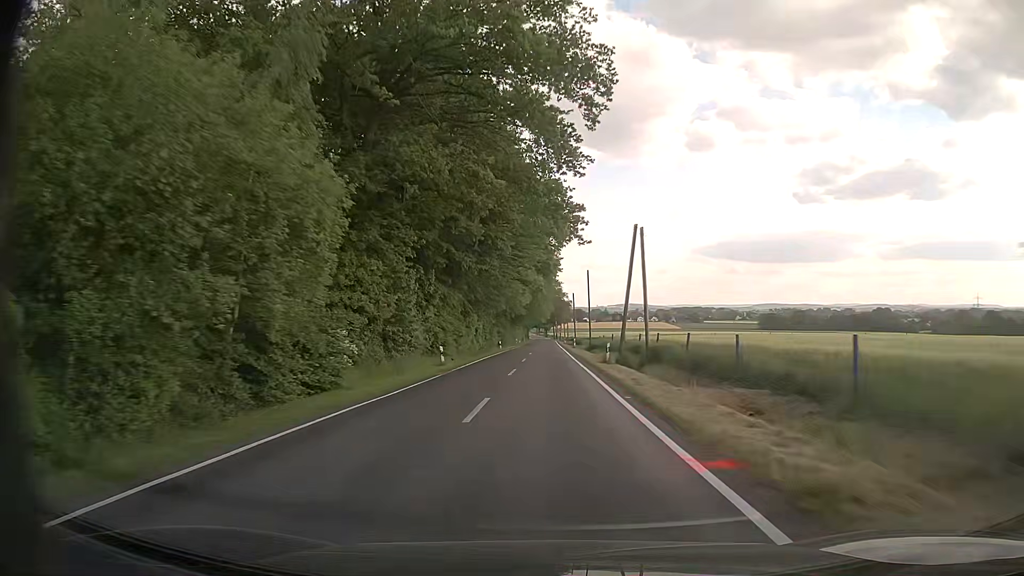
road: tertiary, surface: asphalt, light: Day
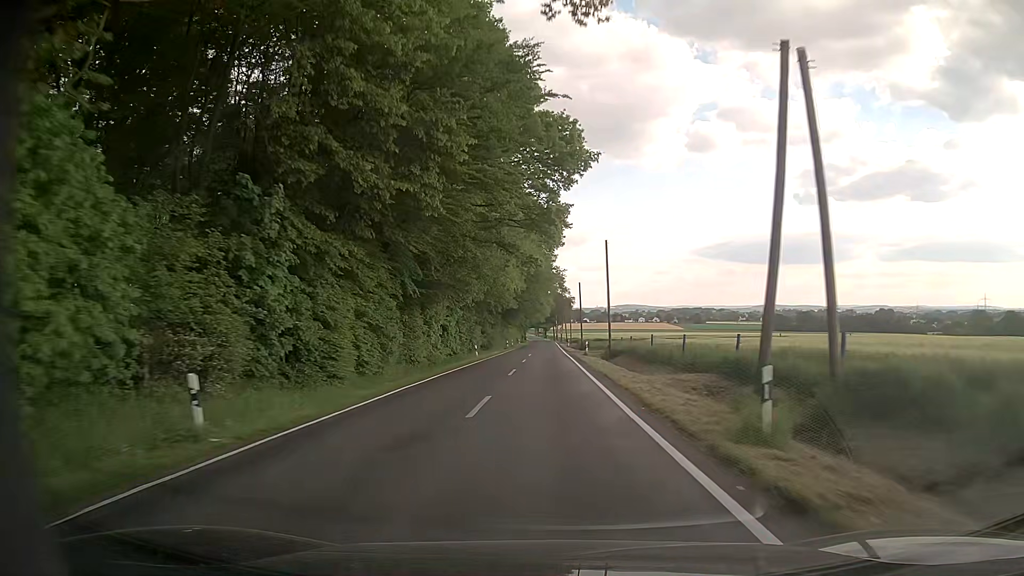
(+0.1, +23.0) m; 0°
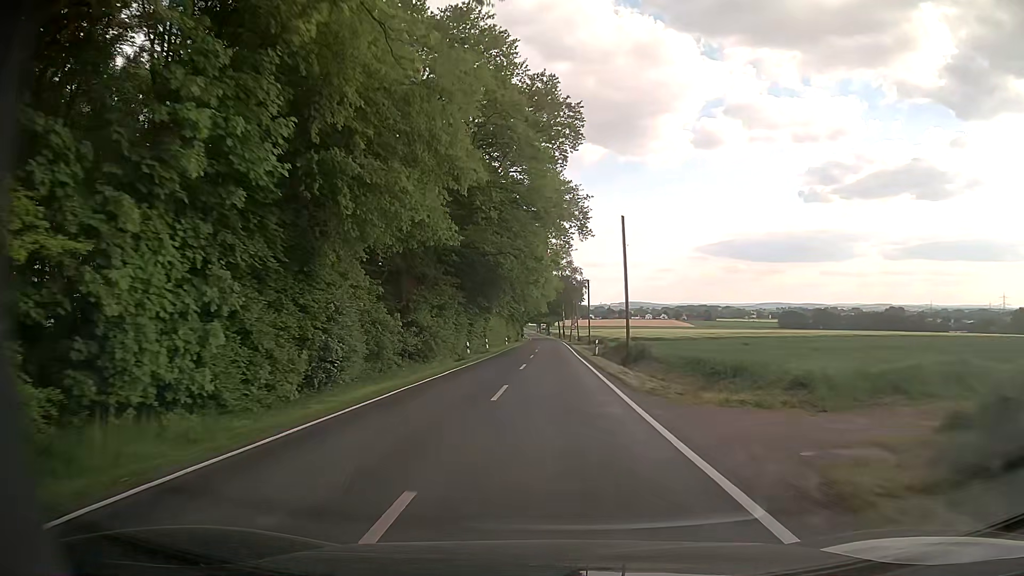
(-0.3, +45.6) m; -1°
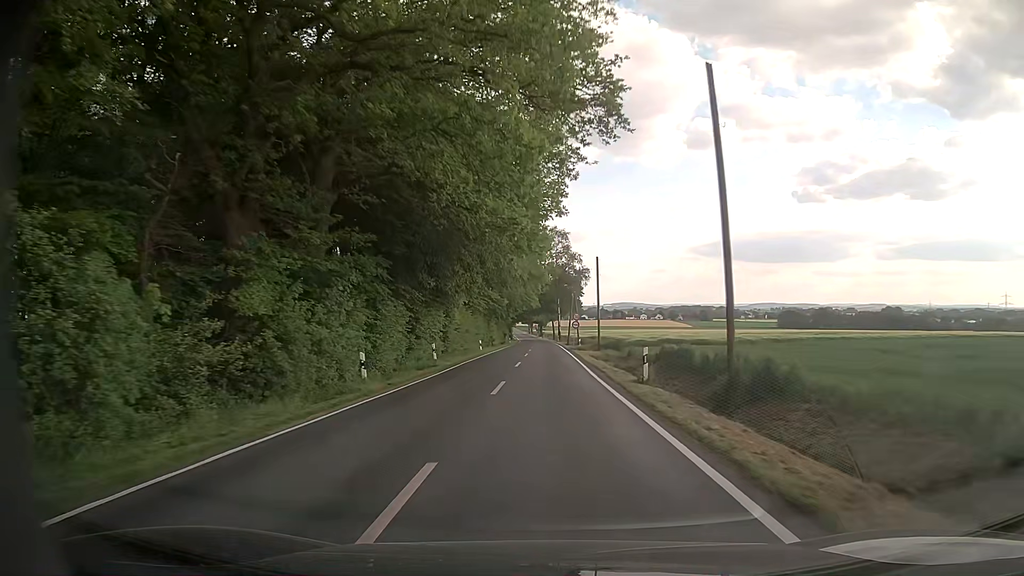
(+0.2, +22.7) m; +1°
